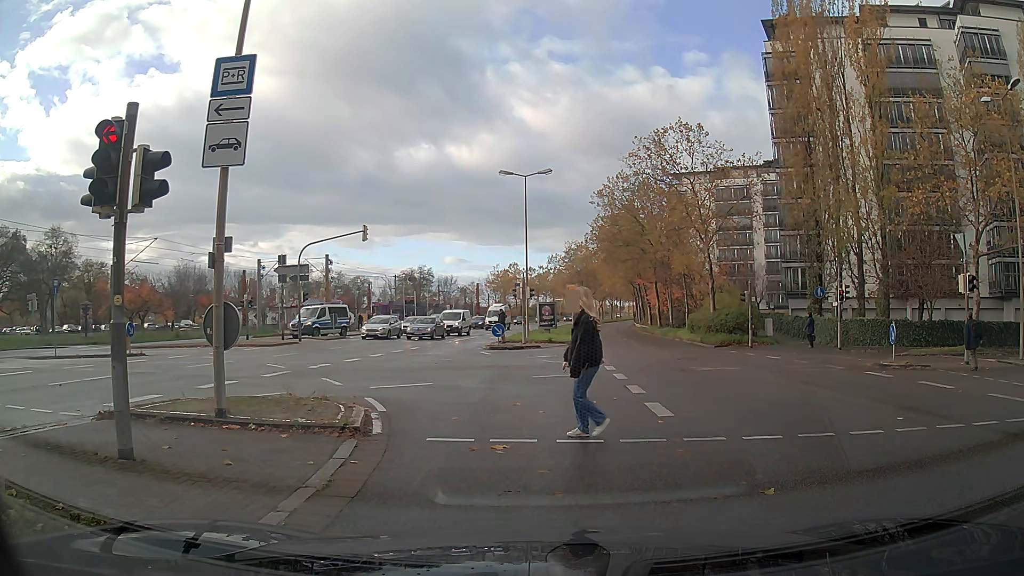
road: secondary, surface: asphalt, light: Day
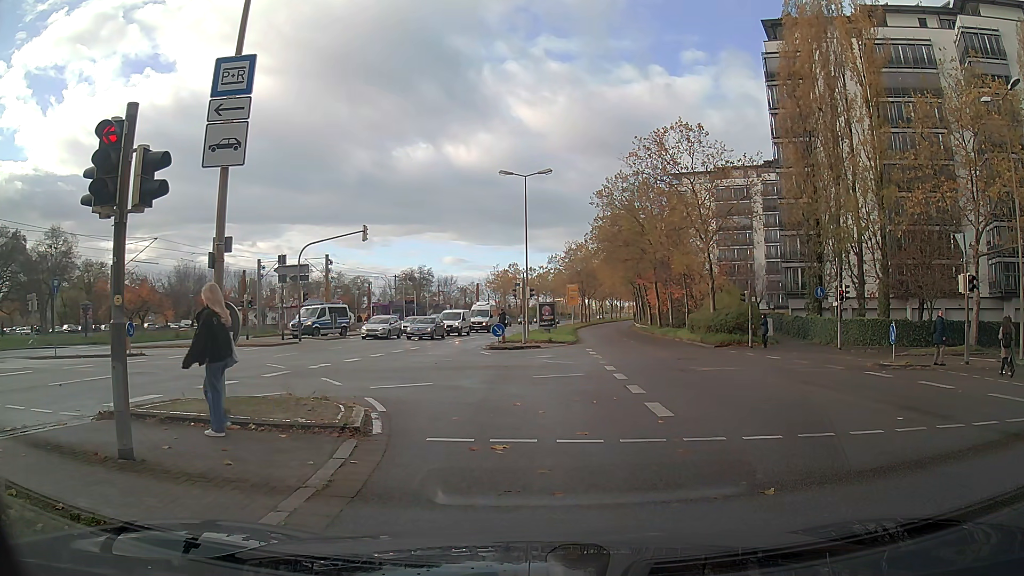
(0.0, 0.0) m; 0°
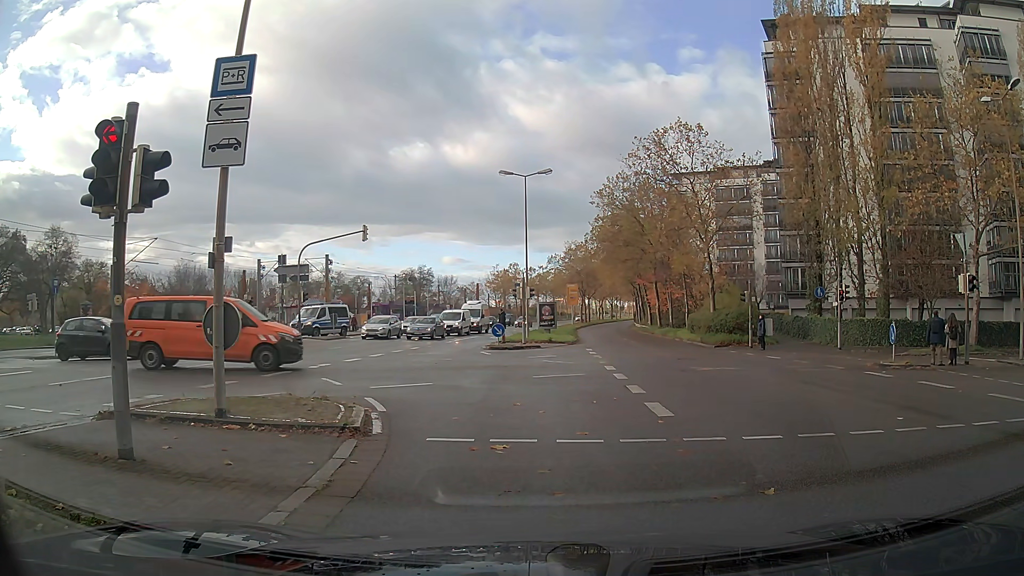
(0.0, 0.0) m; 0°
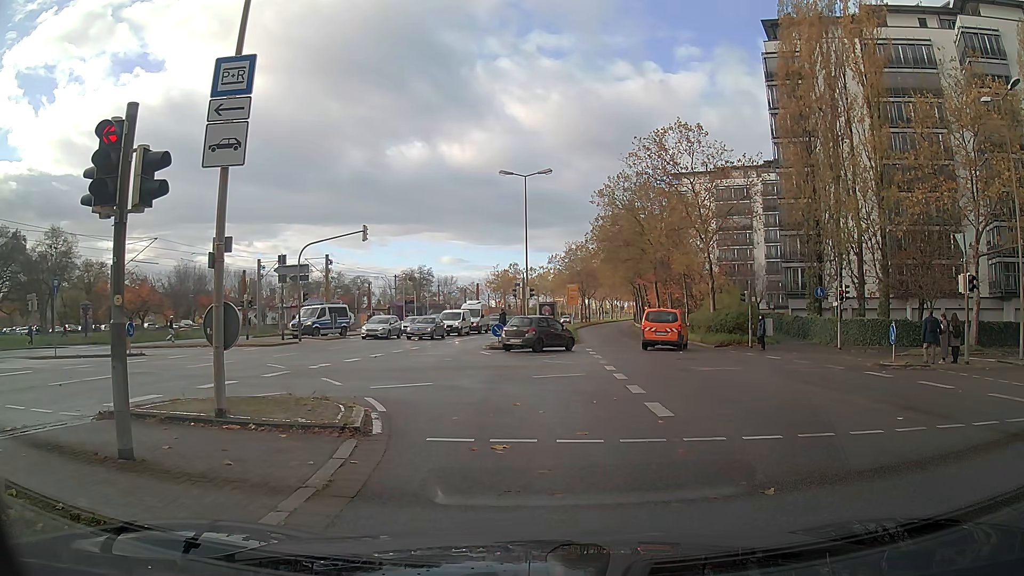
(0.0, 0.0) m; 0°
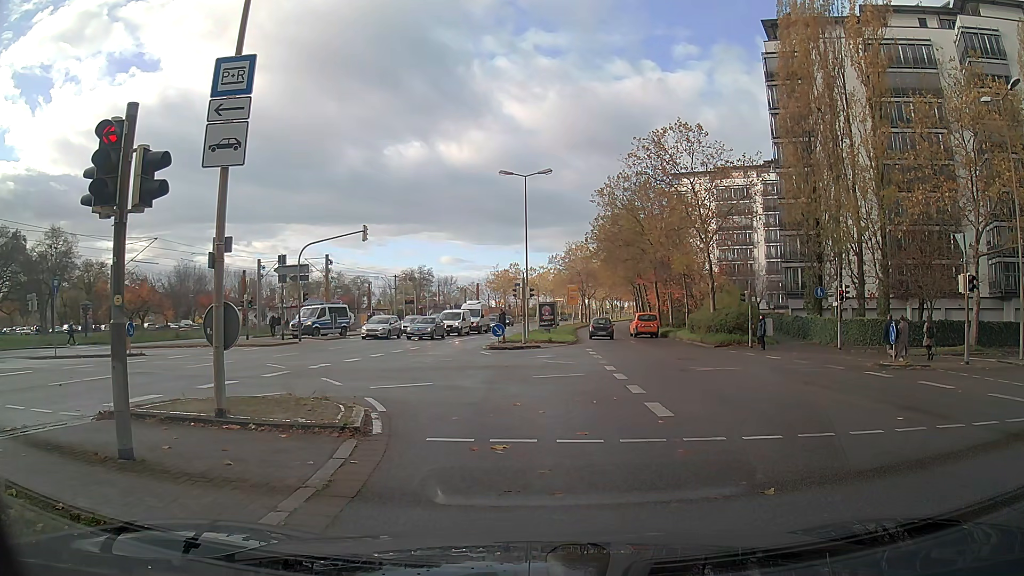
(0.0, 0.0) m; 0°
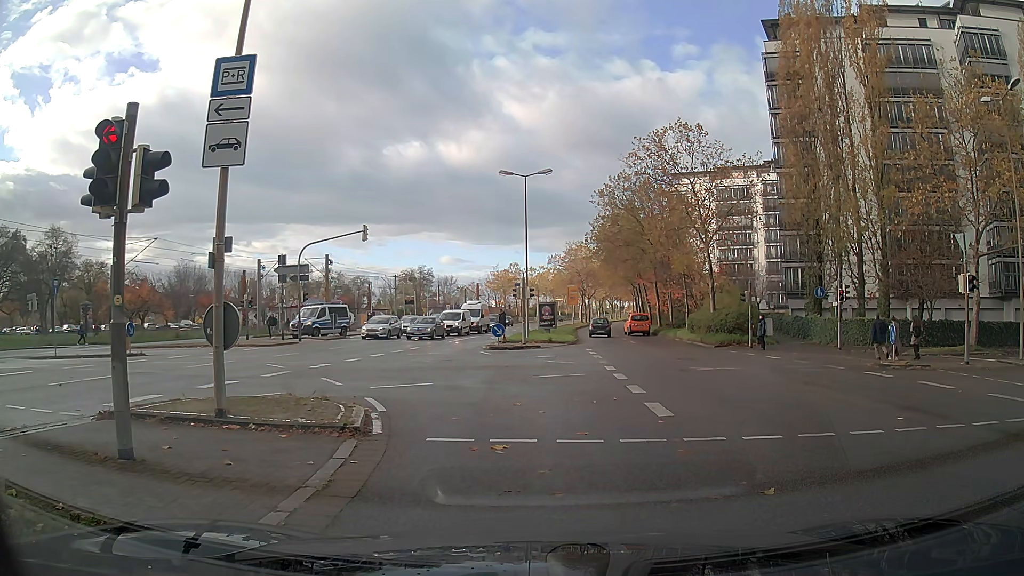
(0.0, 0.0) m; 0°
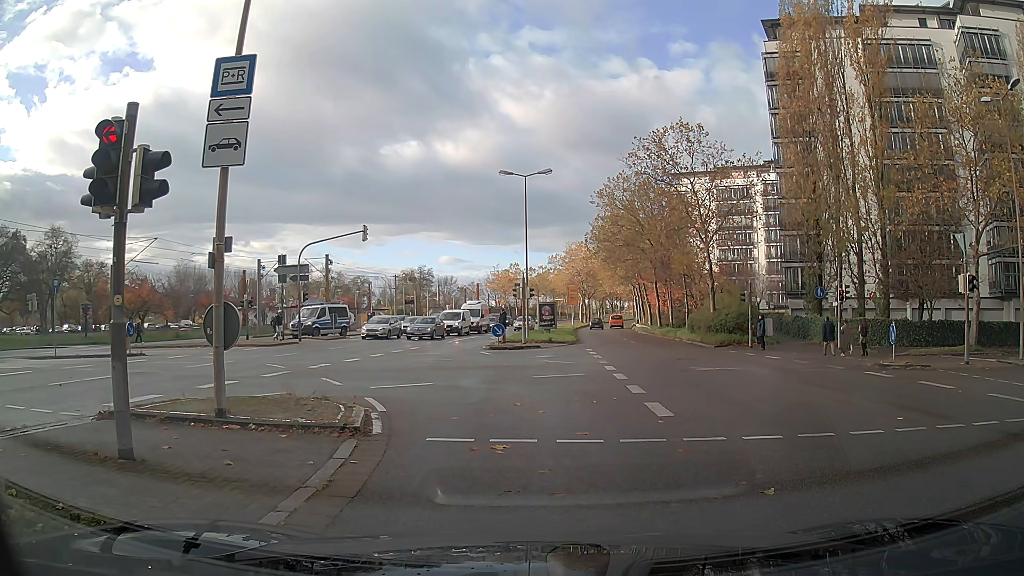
(0.0, 0.0) m; 0°
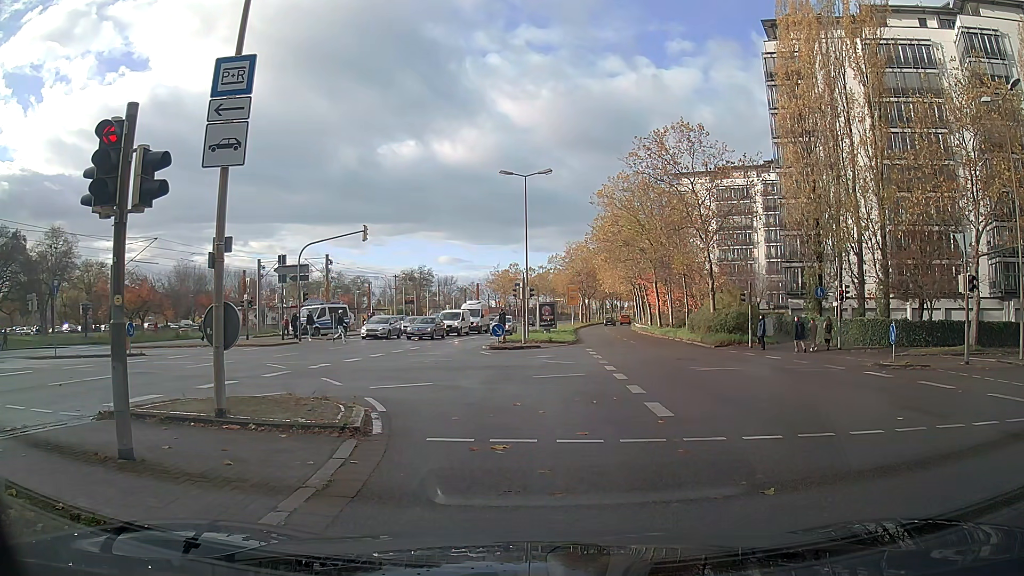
(0.0, 0.0) m; 0°
(-1, +10) (-5, +19) (-13, +24) (-23, +26) (-33, +26) (-43, +26) (-53, +26) (-63, +26) (-73, +26) (-83, +26) m
